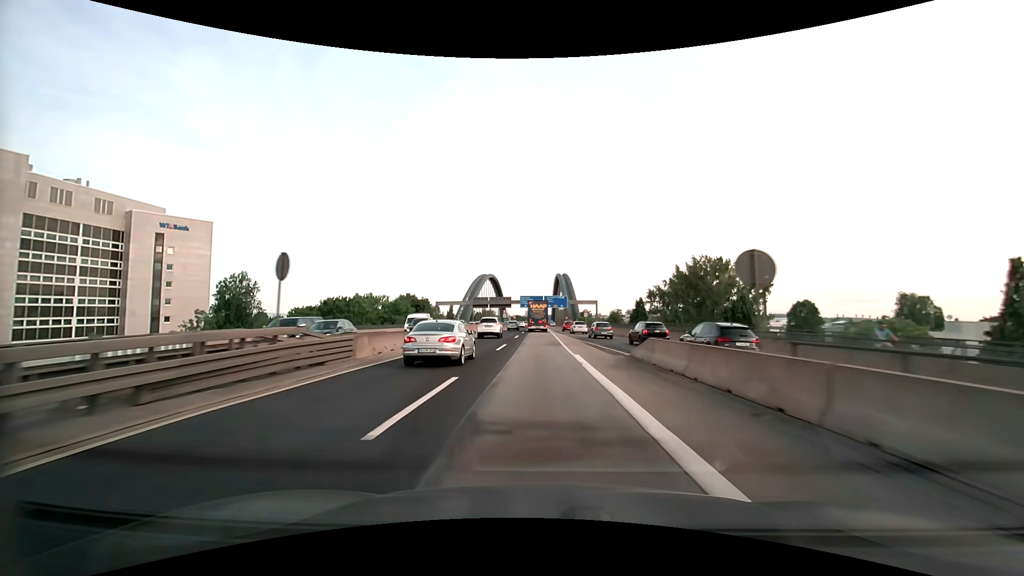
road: motorway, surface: asphalt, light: Day
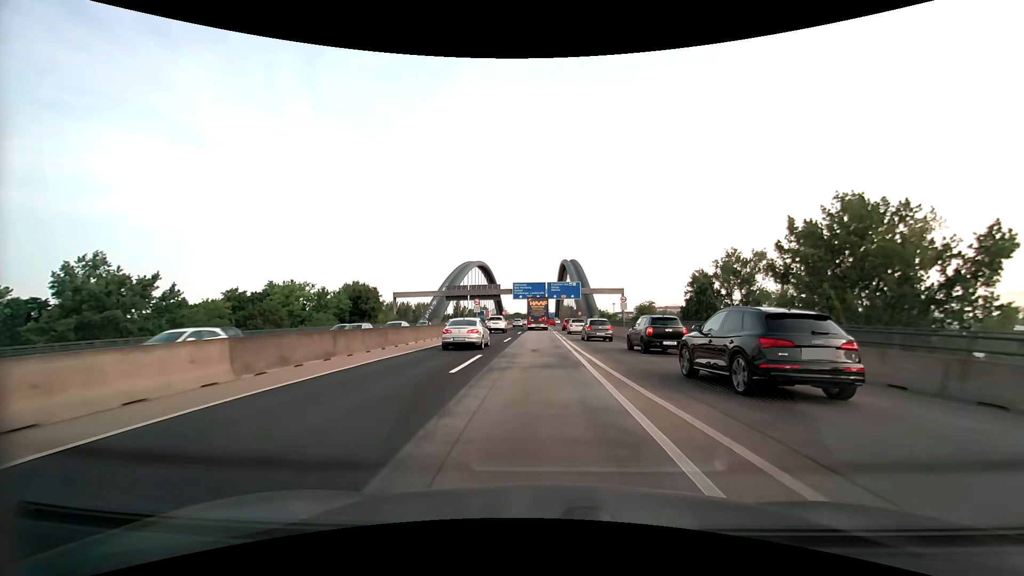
(-0.3, +47.1) m; -1°
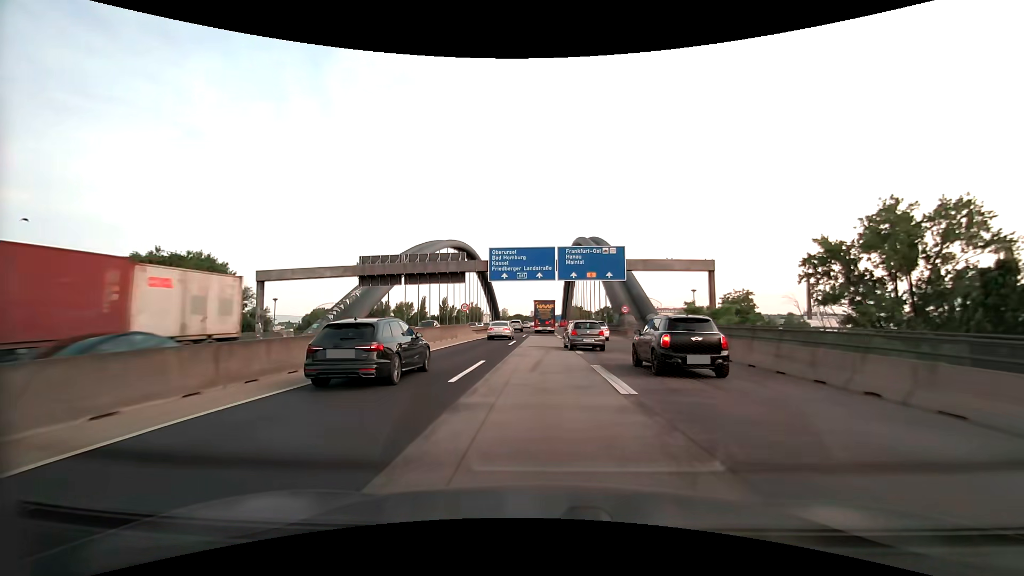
(-0.2, +55.1) m; 0°
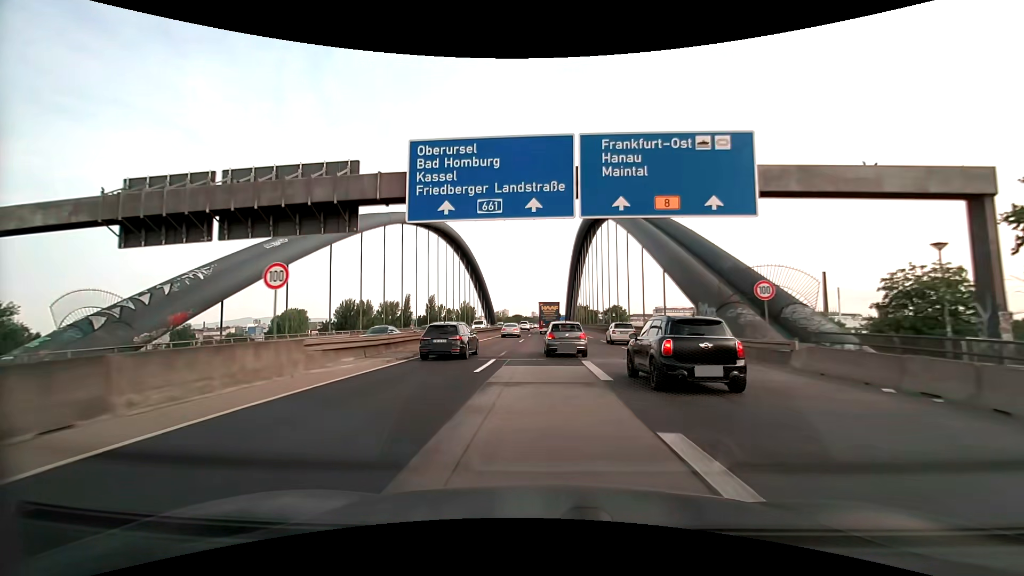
(0.0, +33.0) m; 0°
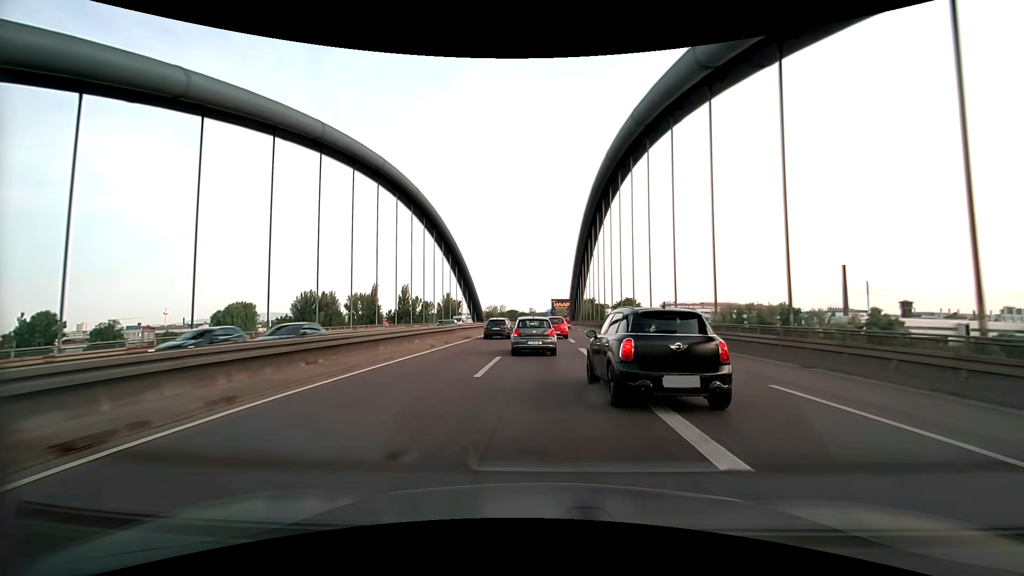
(-0.1, +43.4) m; 0°
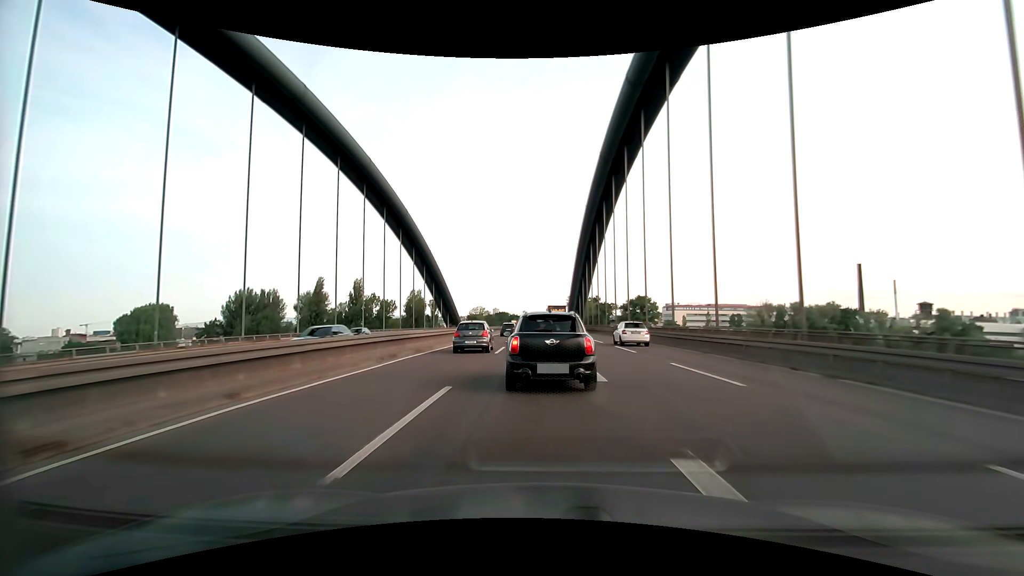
(+0.3, +42.4) m; +1°
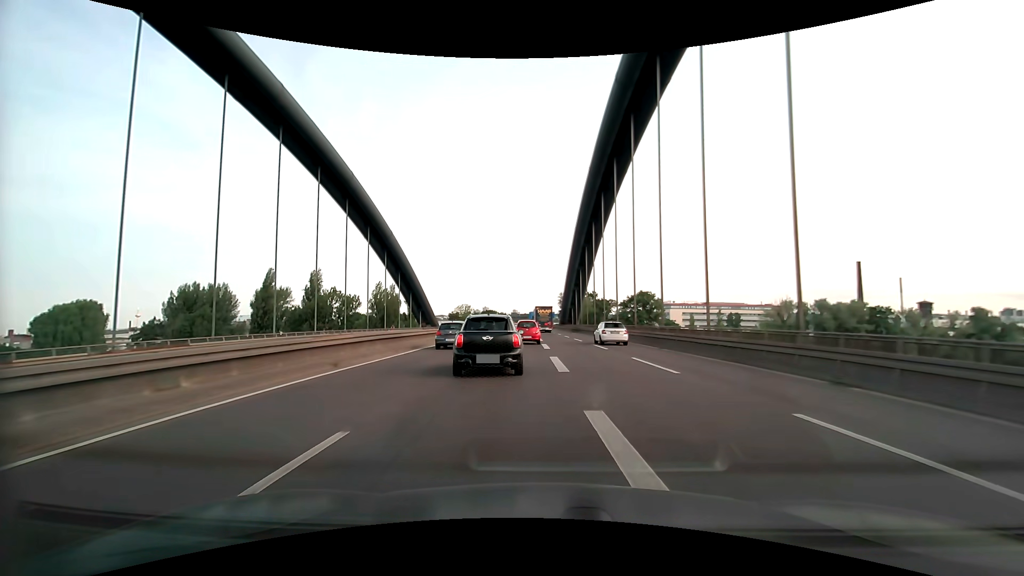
(+0.2, +21.8) m; +1°
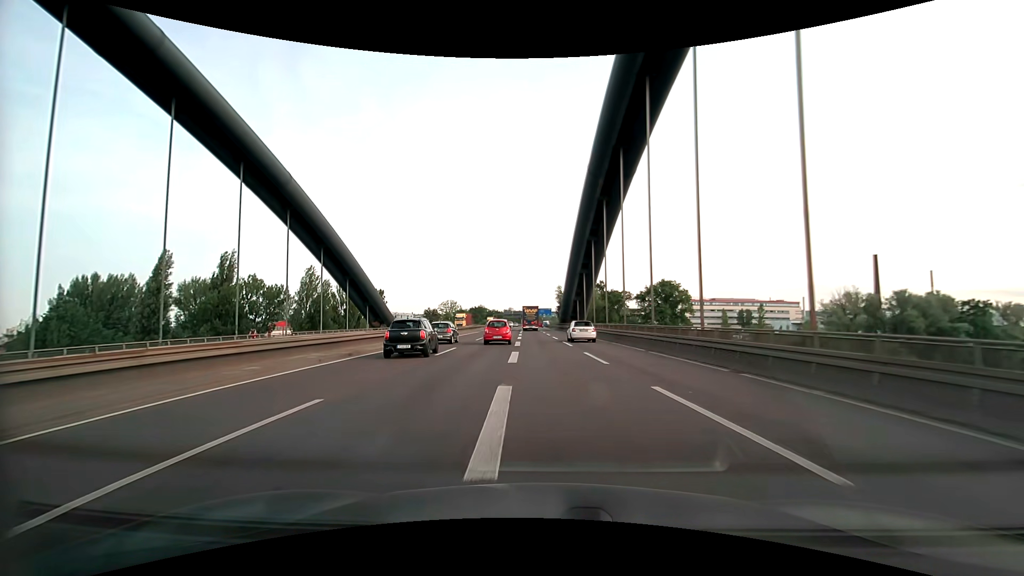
(+0.3, +33.8) m; 0°
(0, +10) (0, +20) (0, +30) (0, +40) (-1, +50) (-1, +60) (-1, +70) (-1, +80) (-1, +90) (-1, +100) m
